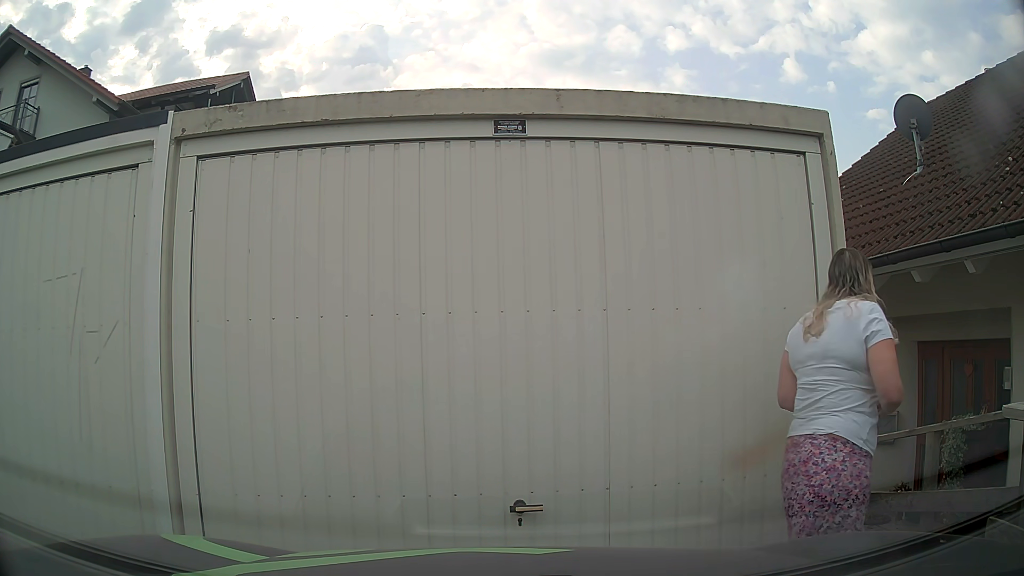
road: residential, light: Day
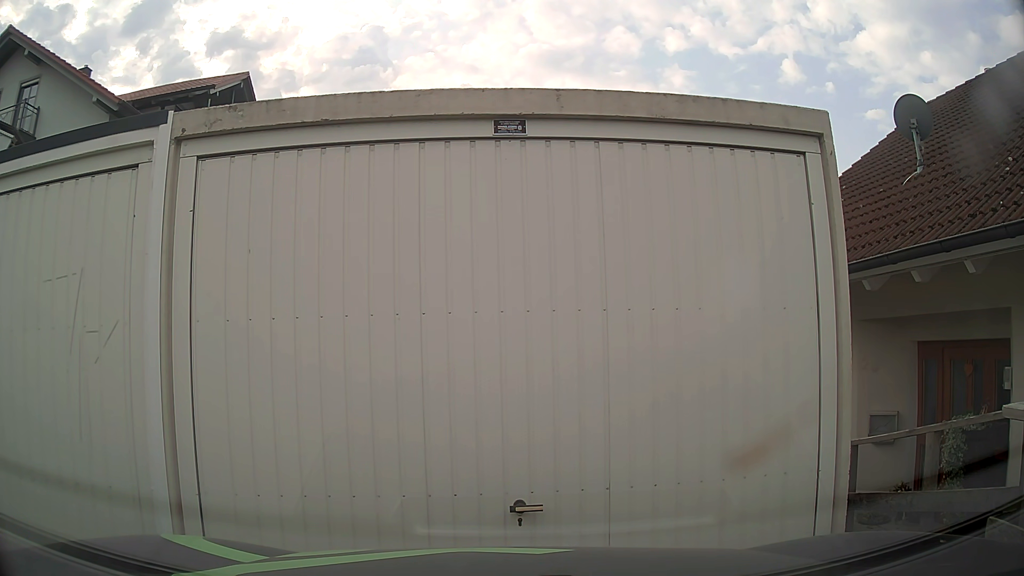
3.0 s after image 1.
(0.0, 0.0) m; 0°
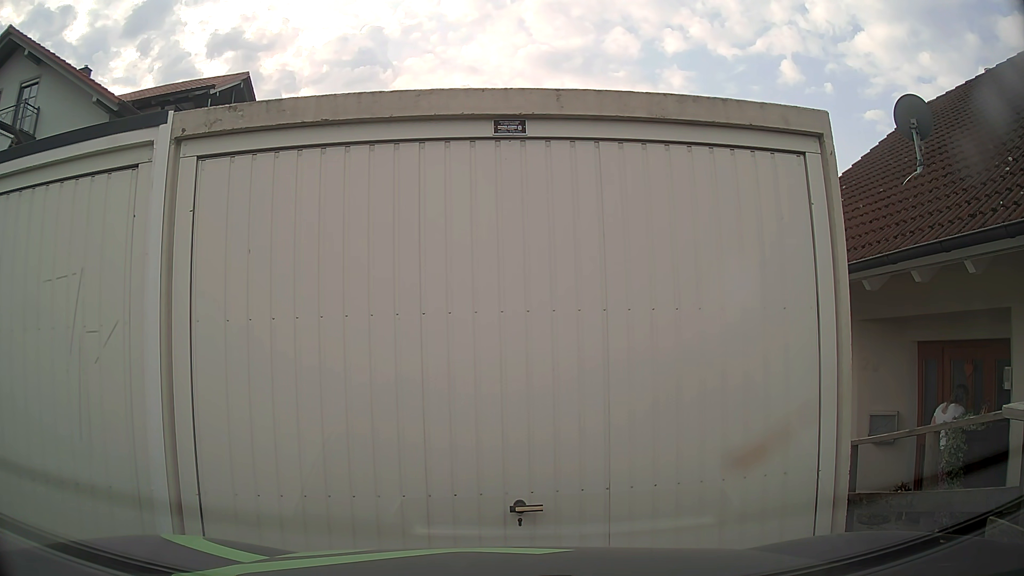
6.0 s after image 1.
(0.0, 0.0) m; 0°
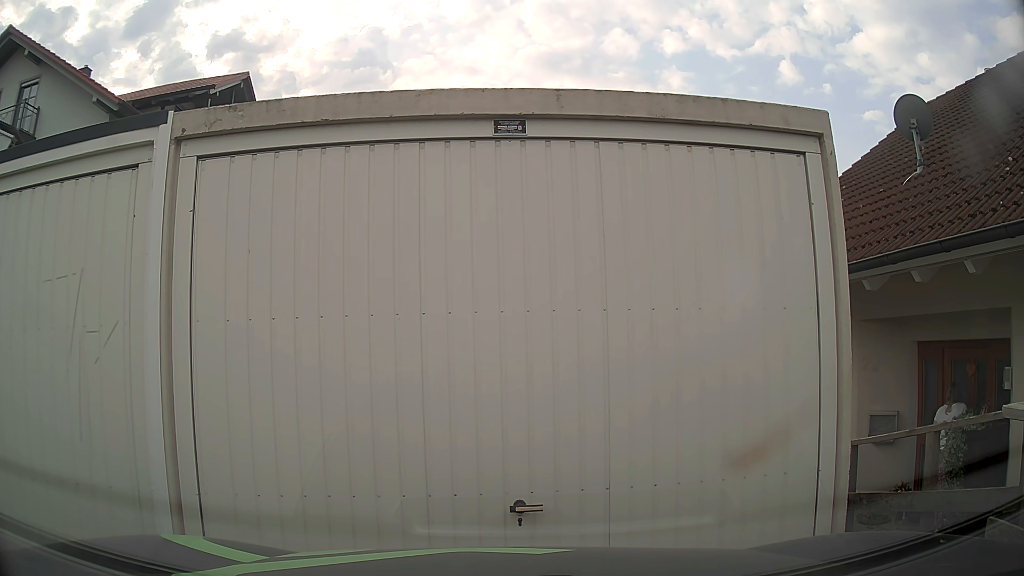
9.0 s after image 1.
(0.0, 0.0) m; 0°
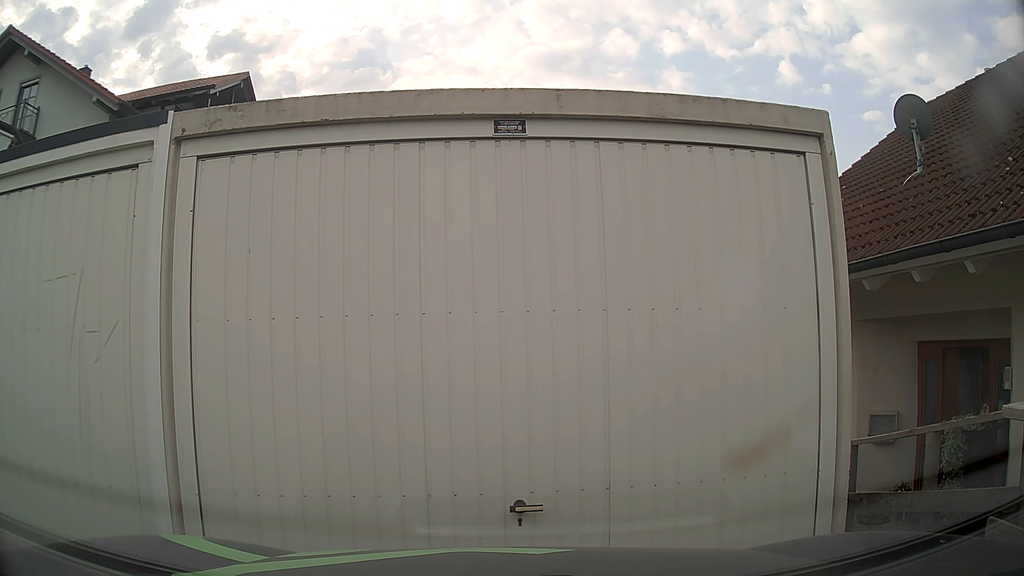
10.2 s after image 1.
(0.0, 0.0) m; 0°
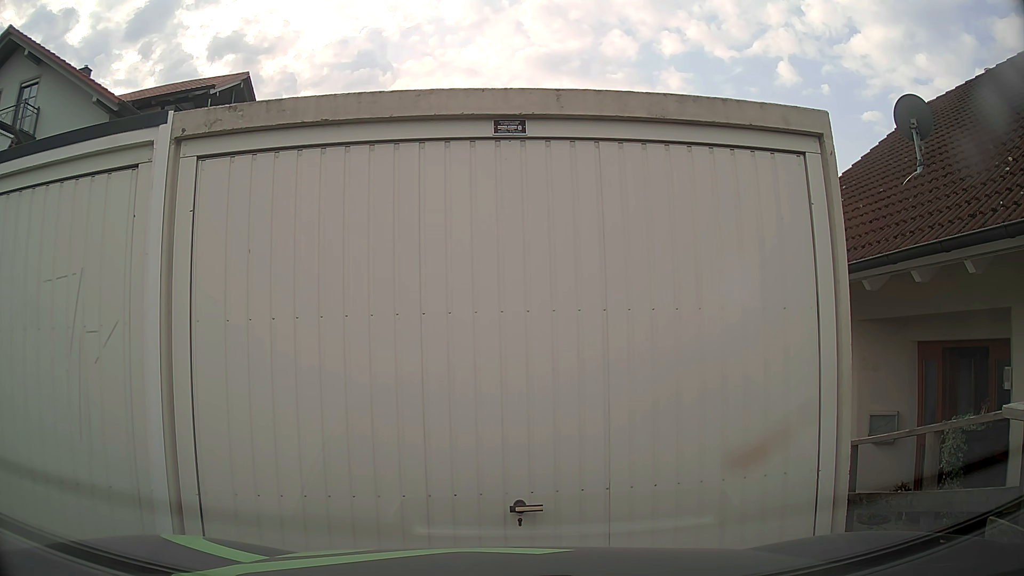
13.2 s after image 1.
(0.0, 0.0) m; 0°
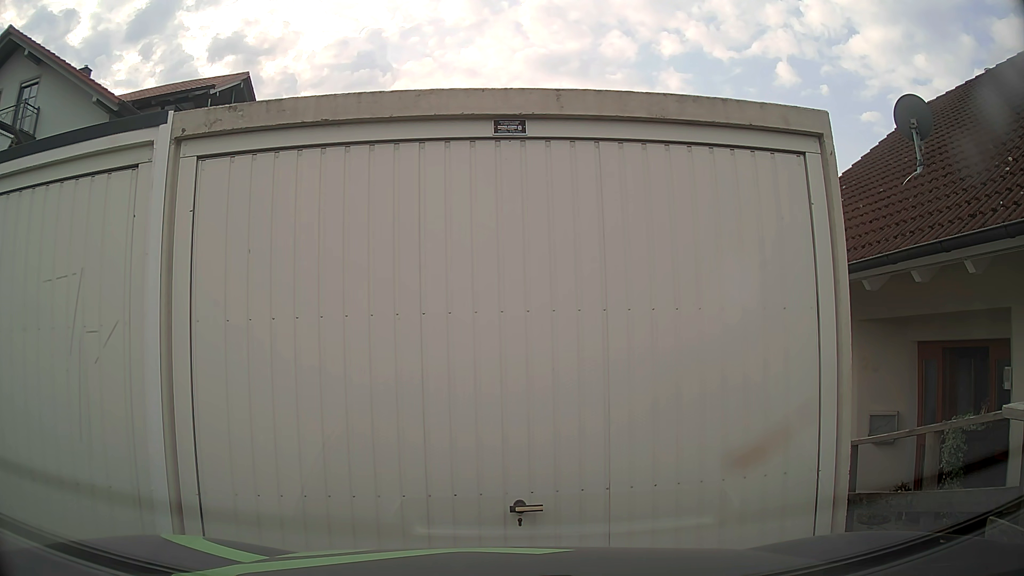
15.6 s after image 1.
(0.0, 0.0) m; 0°
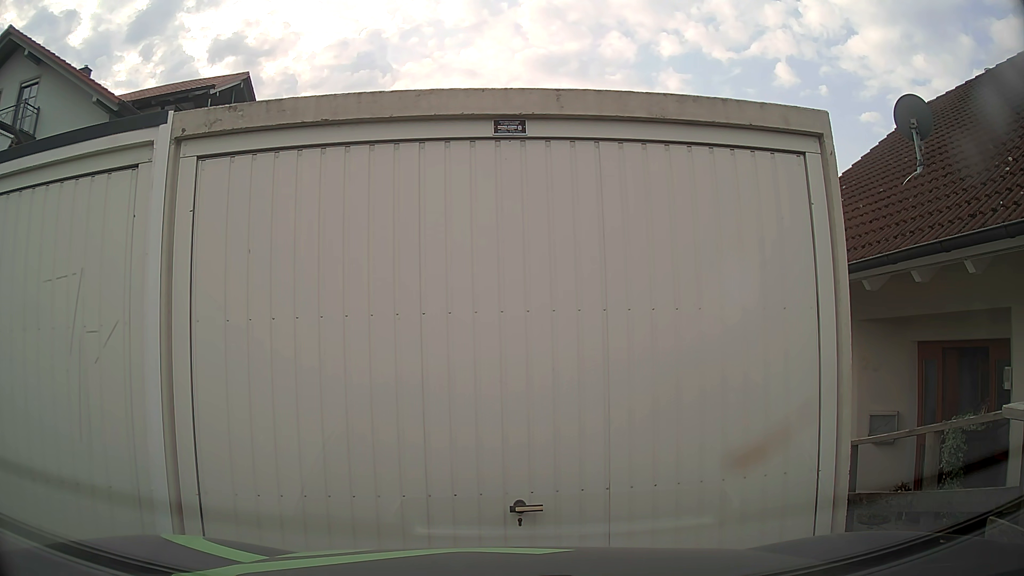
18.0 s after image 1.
(0.0, 0.0) m; 0°
